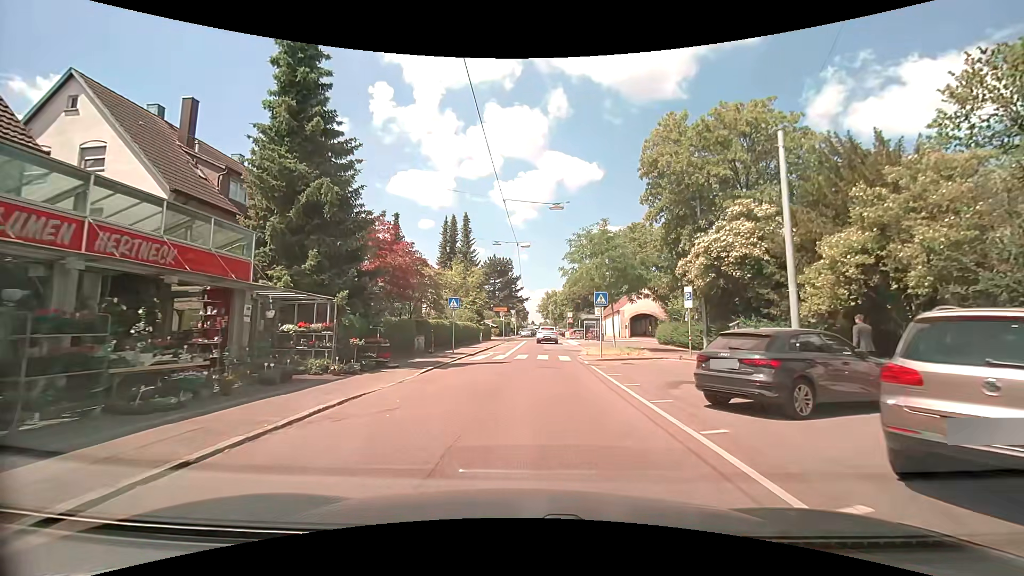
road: residential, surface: asphalt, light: Day
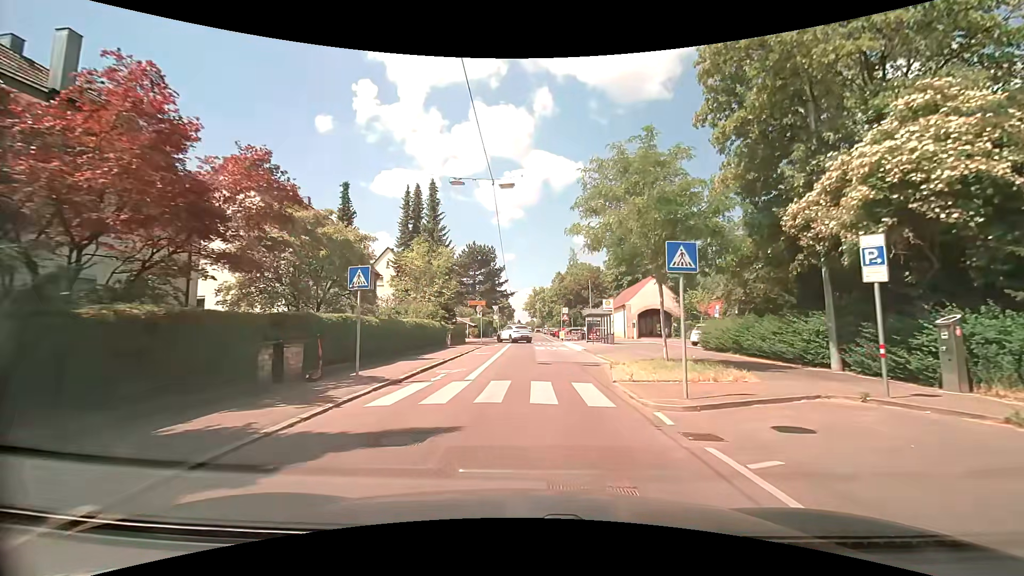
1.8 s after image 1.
(+0.1, +13.3) m; +2°
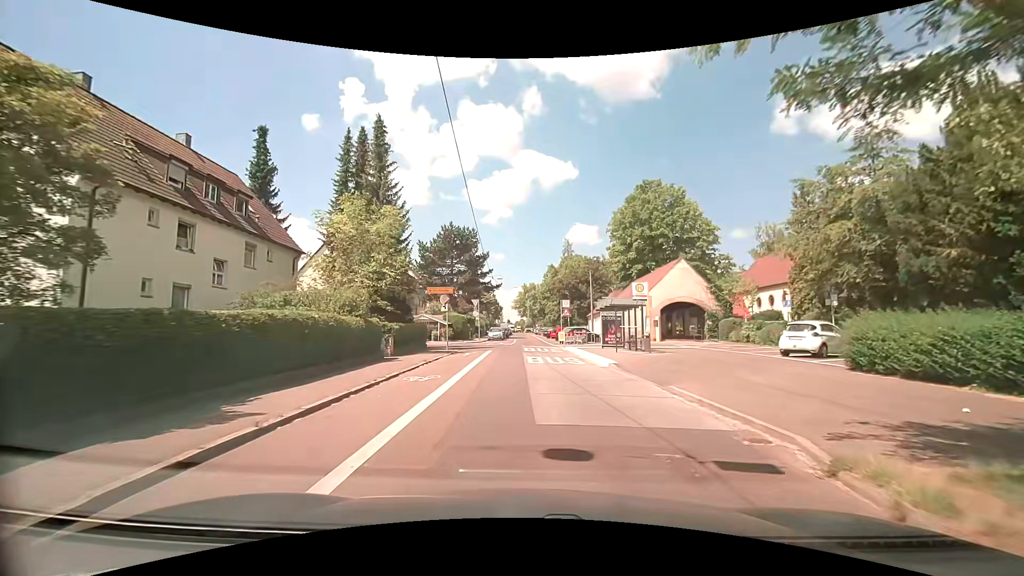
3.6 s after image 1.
(0.0, +14.0) m; +1°
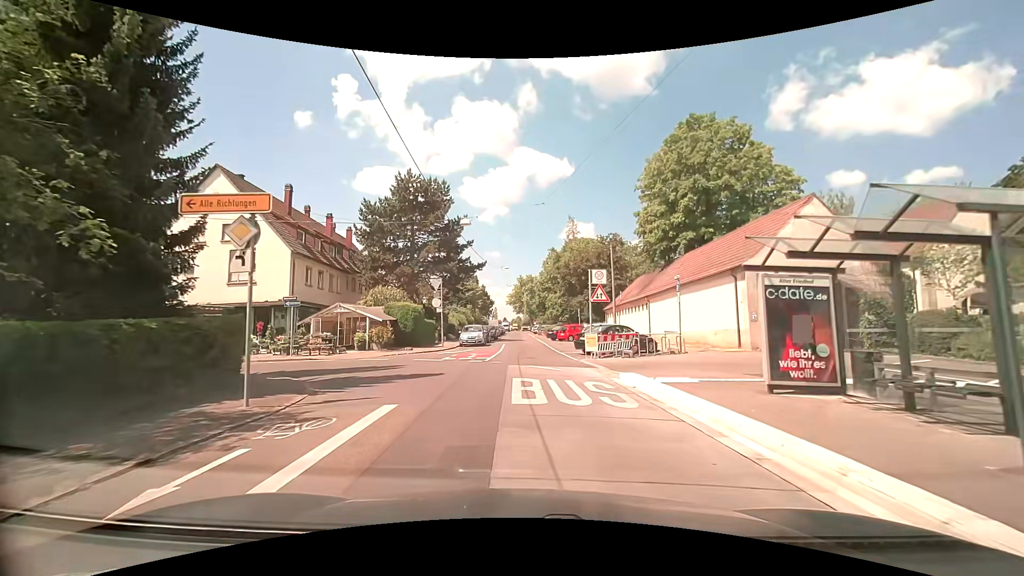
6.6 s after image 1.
(+0.2, +20.6) m; +1°
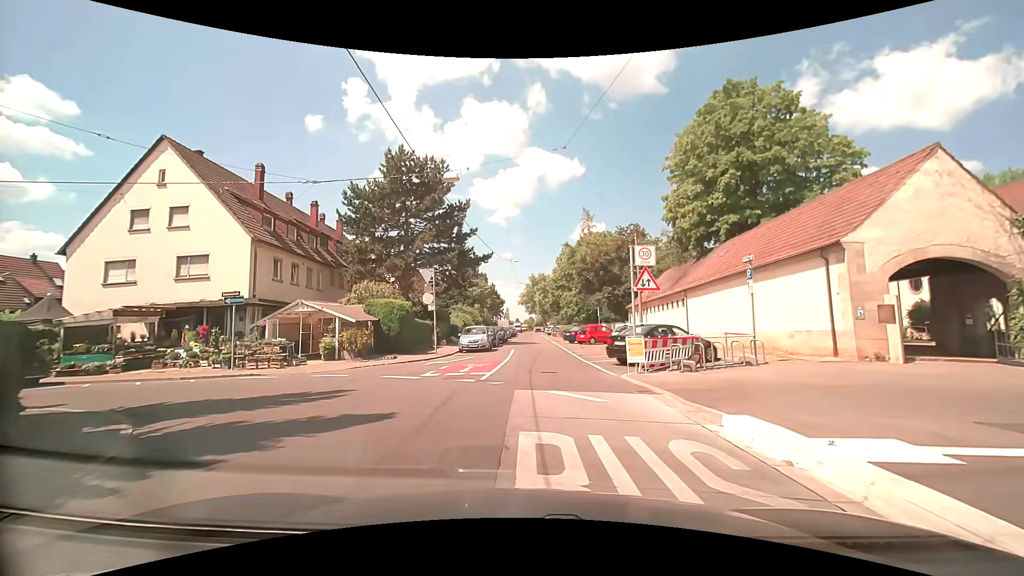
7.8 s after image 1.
(0.0, +6.1) m; 0°
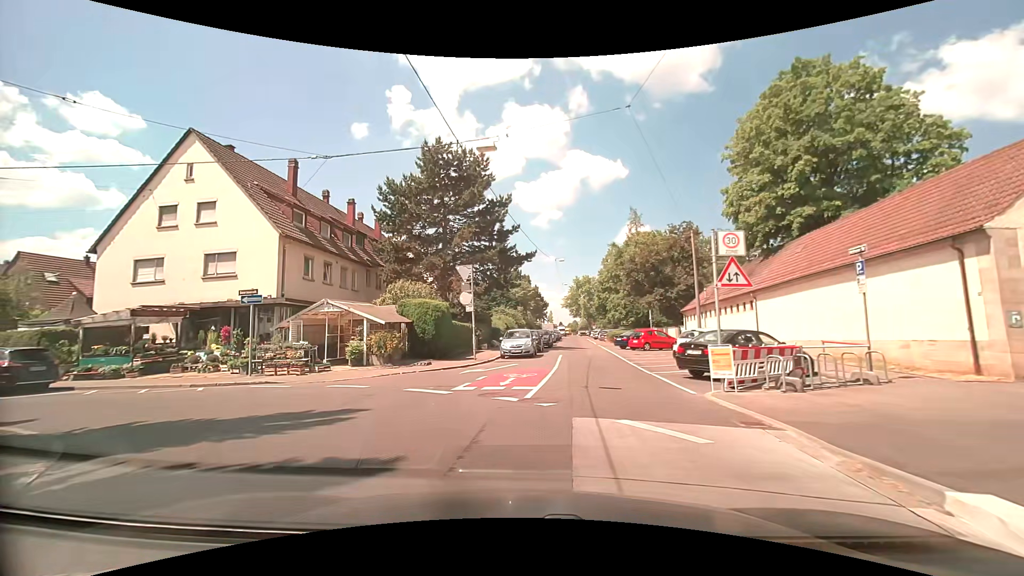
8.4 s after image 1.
(-0.2, +2.6) m; -7°
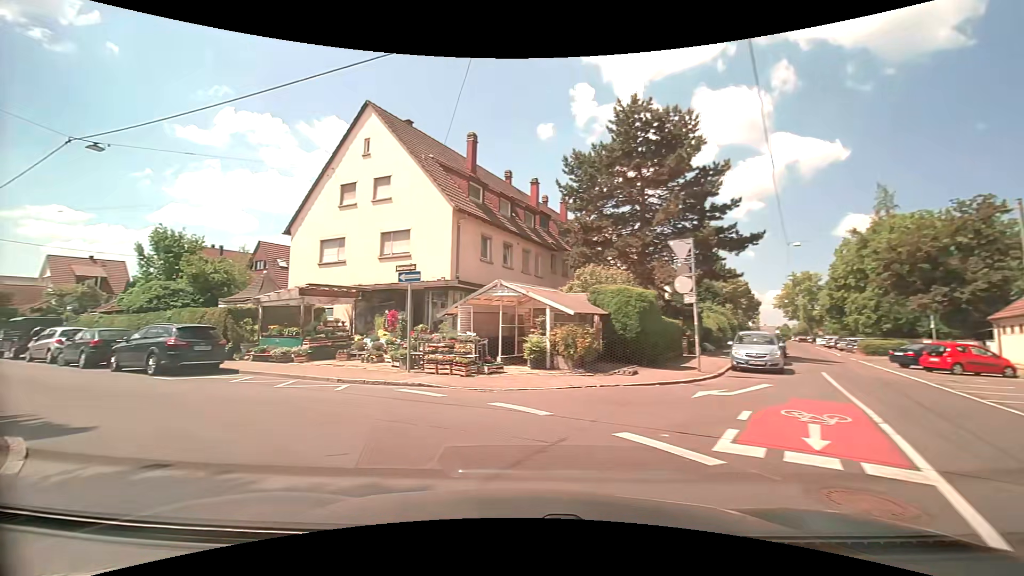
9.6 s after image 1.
(-0.9, +5.6) m; -20°
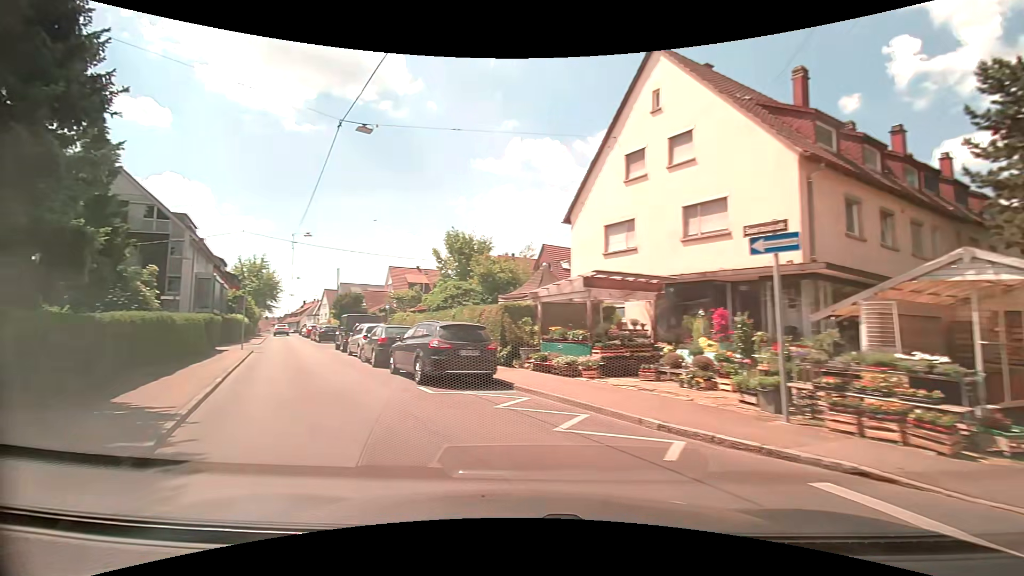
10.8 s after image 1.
(-1.6, +5.7) m; -32°
(-3, +9) (-8, +18) (-12, +27) (-17, +36) (-22, +45) (-26, +54) (-31, +63) (-35, +72) (-40, +81) (-44, +90) m
